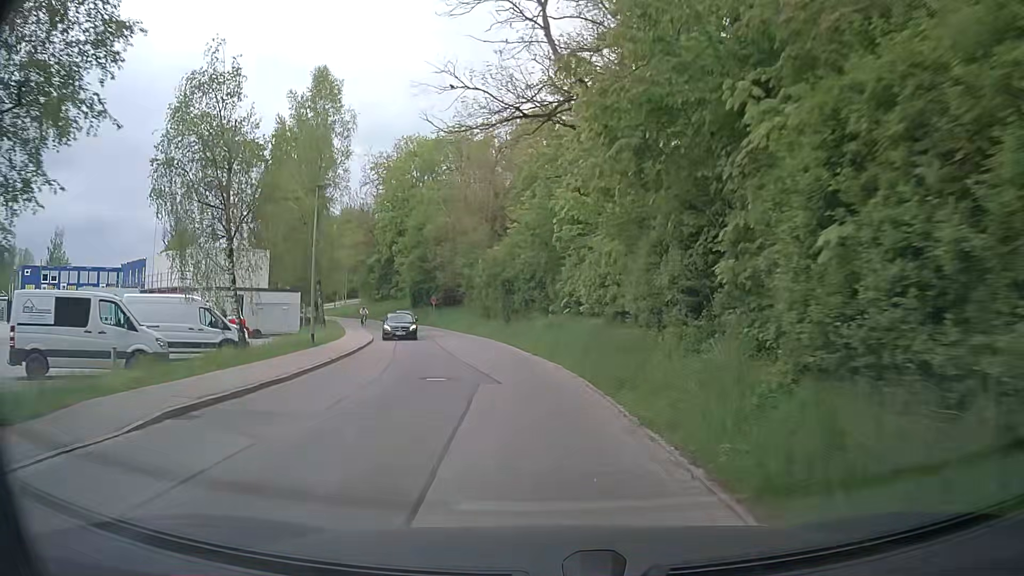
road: residential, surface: paved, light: Day
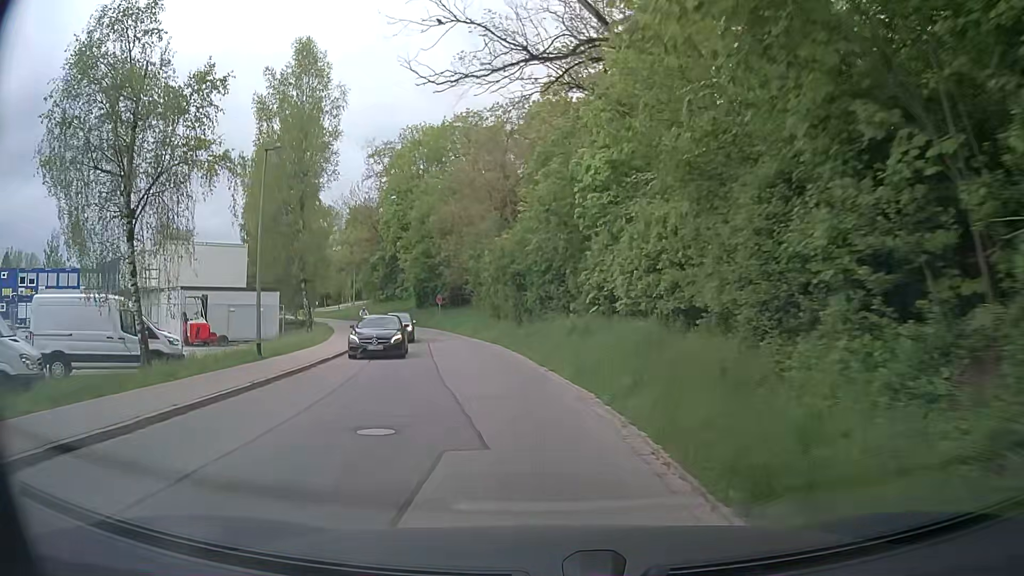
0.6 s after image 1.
(0.0, +6.4) m; 0°
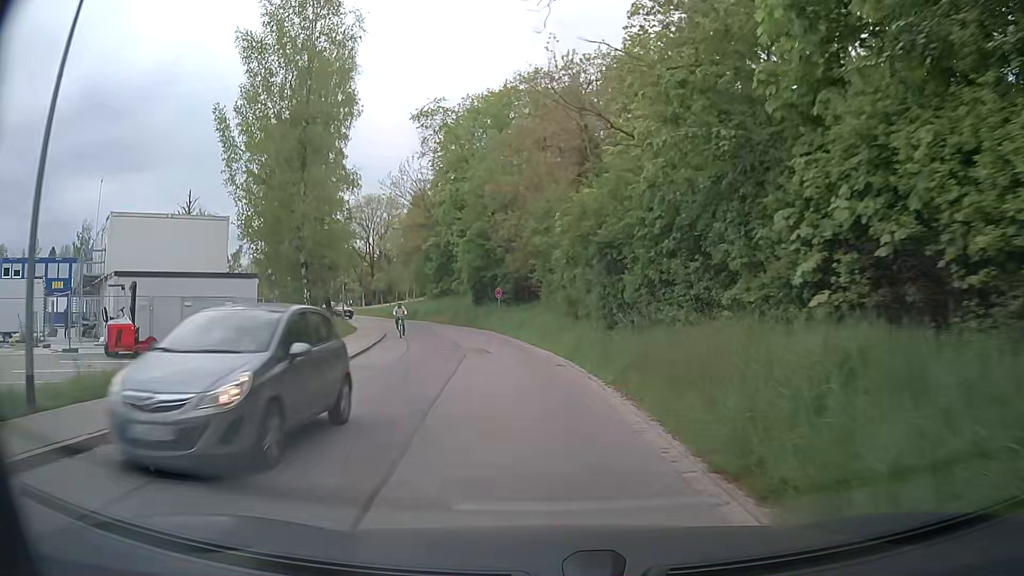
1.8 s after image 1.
(-0.8, +12.1) m; -7°
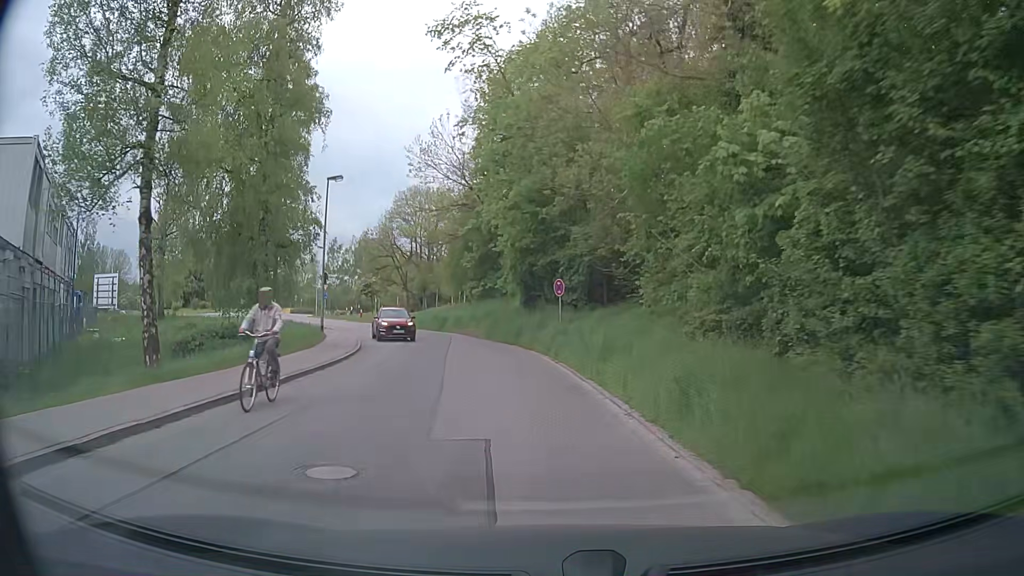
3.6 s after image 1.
(-0.7, +17.7) m; -5°
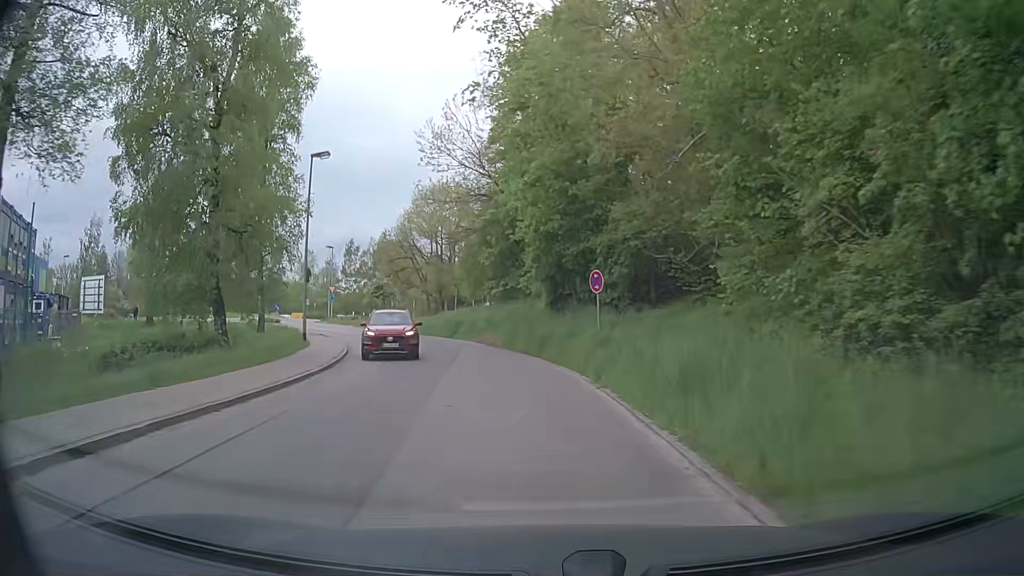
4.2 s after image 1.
(-0.1, +6.1) m; -2°
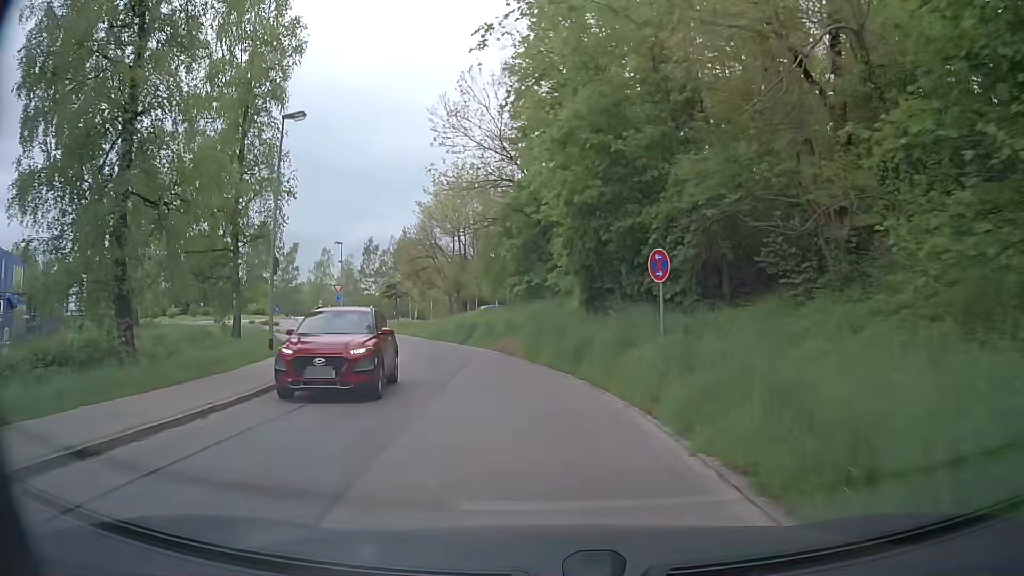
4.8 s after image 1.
(-0.1, +6.1) m; 0°
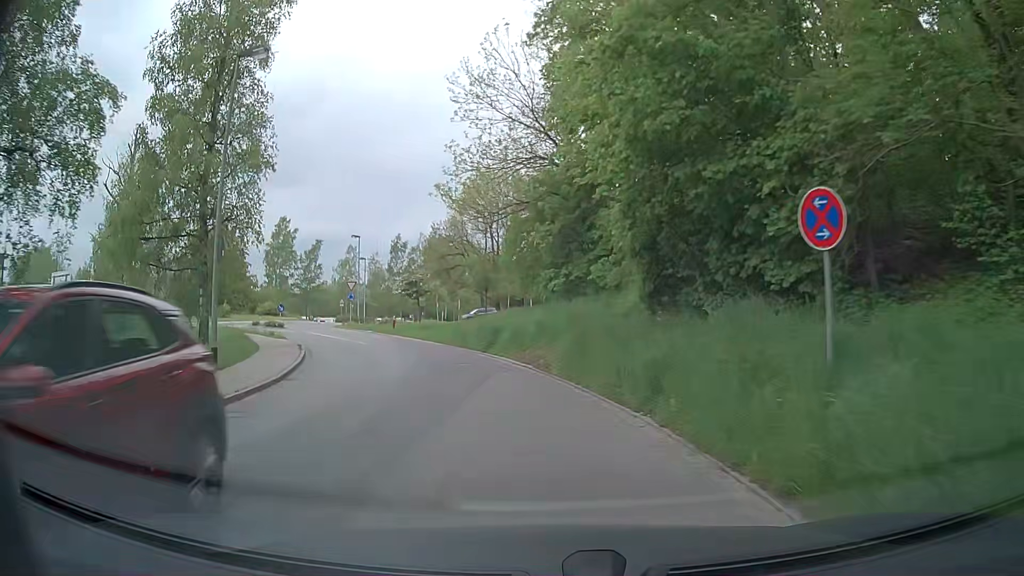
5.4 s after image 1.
(-0.4, +6.2) m; -5°
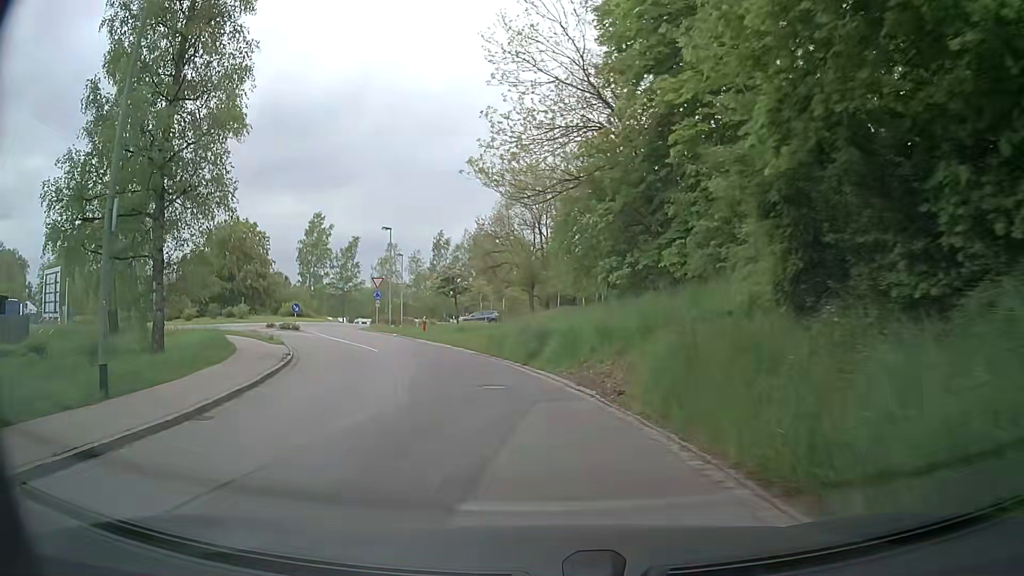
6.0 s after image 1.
(-0.2, +6.2) m; -4°
(-1, +10) (-3, +20) (-6, +29) (-11, +38) (-15, +47) (-15, +57) (-18, +66) (-26, +72) (-35, +72) (-45, +69) m
